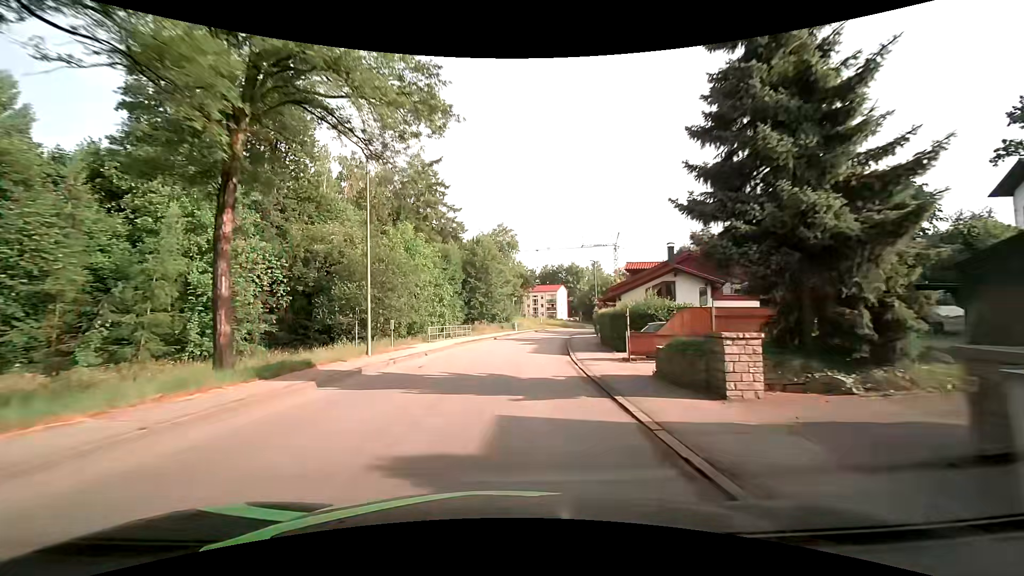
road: unclassified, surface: asphalt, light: Day
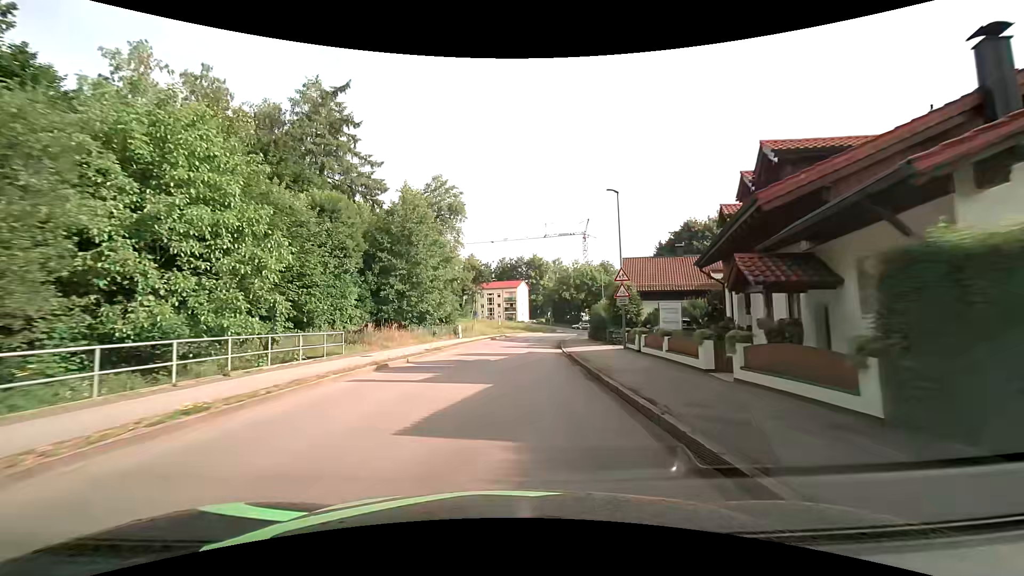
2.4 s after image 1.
(+1.4, +29.2) m; +5°
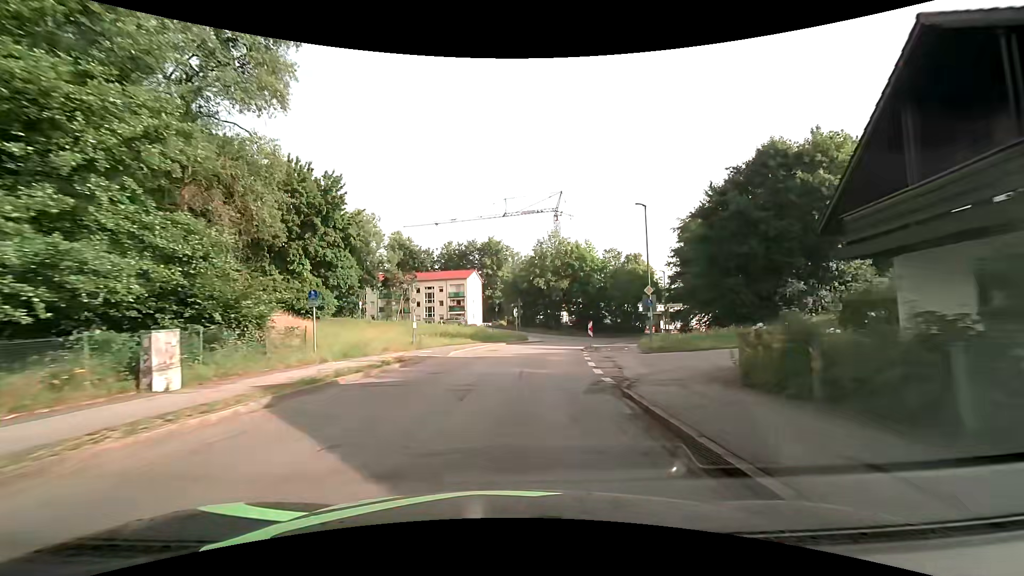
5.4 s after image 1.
(+1.6, +36.8) m; +5°
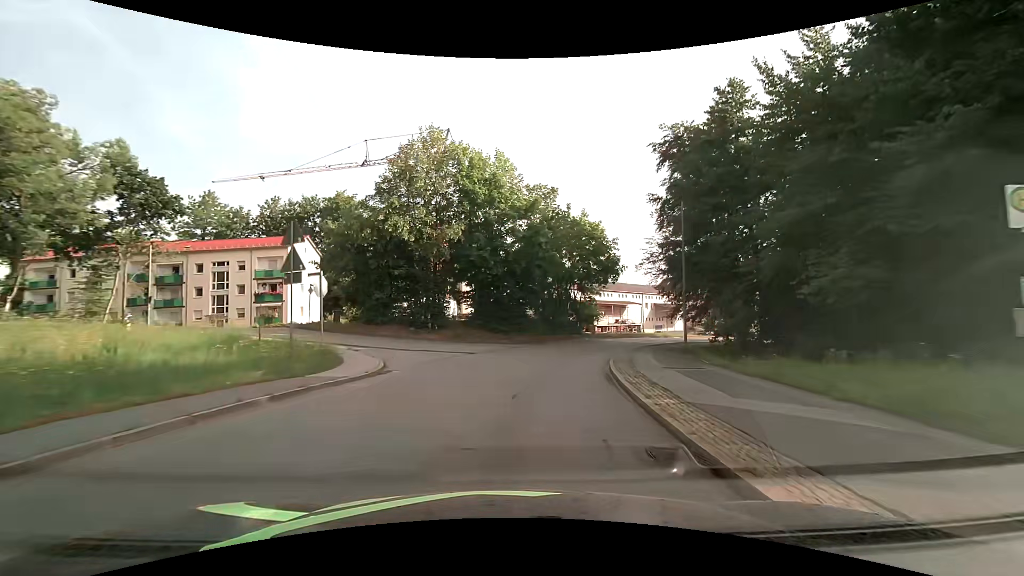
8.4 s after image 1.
(+3.3, +35.3) m; +13°
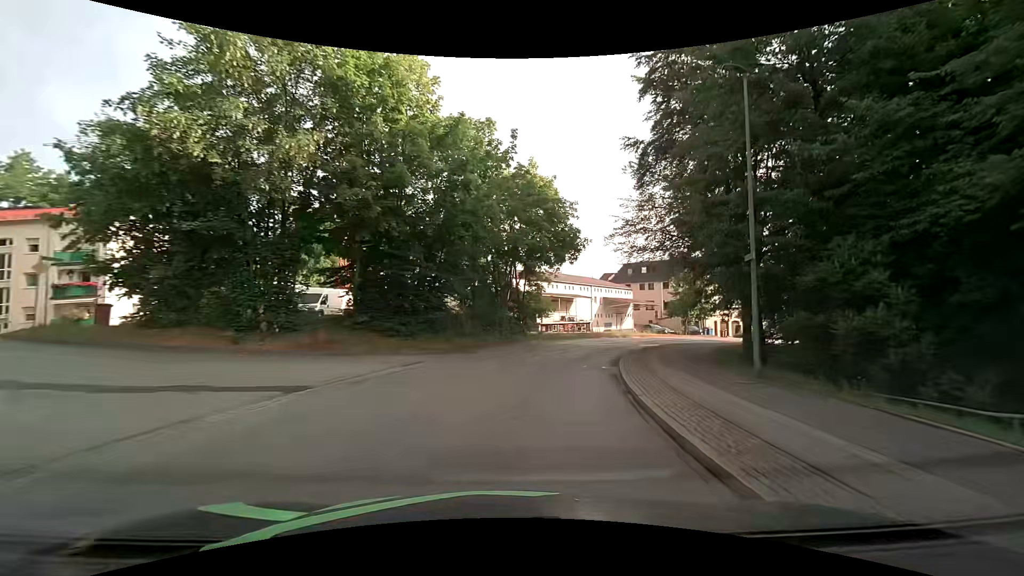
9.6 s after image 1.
(+0.9, +13.8) m; +8°
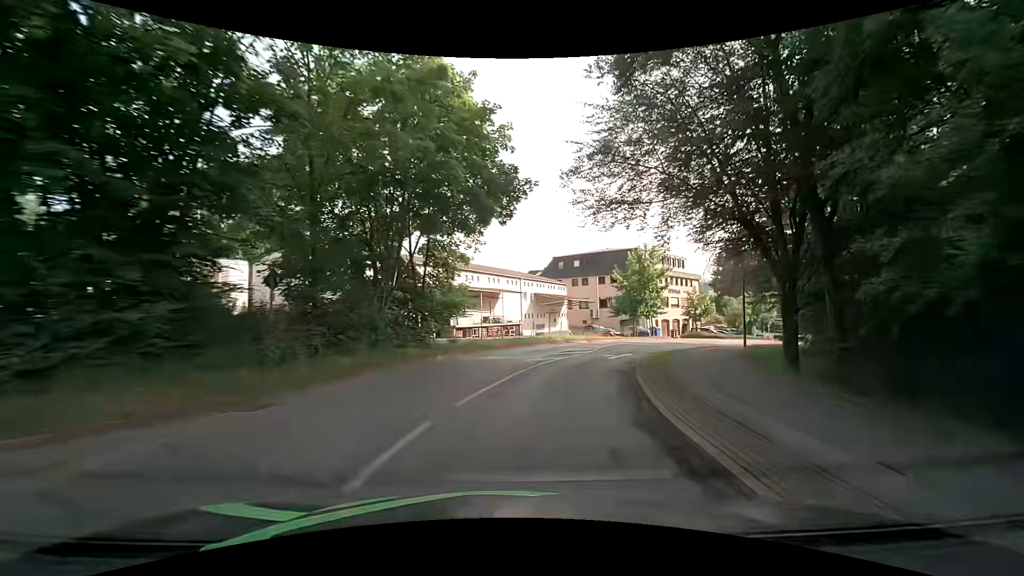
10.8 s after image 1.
(+1.1, +13.6) m; +9°
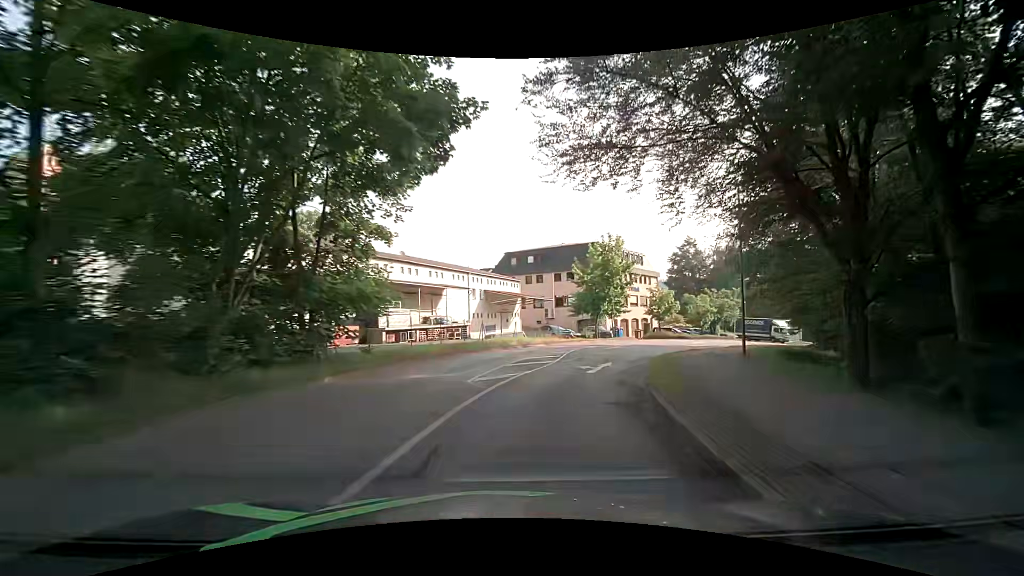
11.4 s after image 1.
(+0.3, +6.7) m; +6°
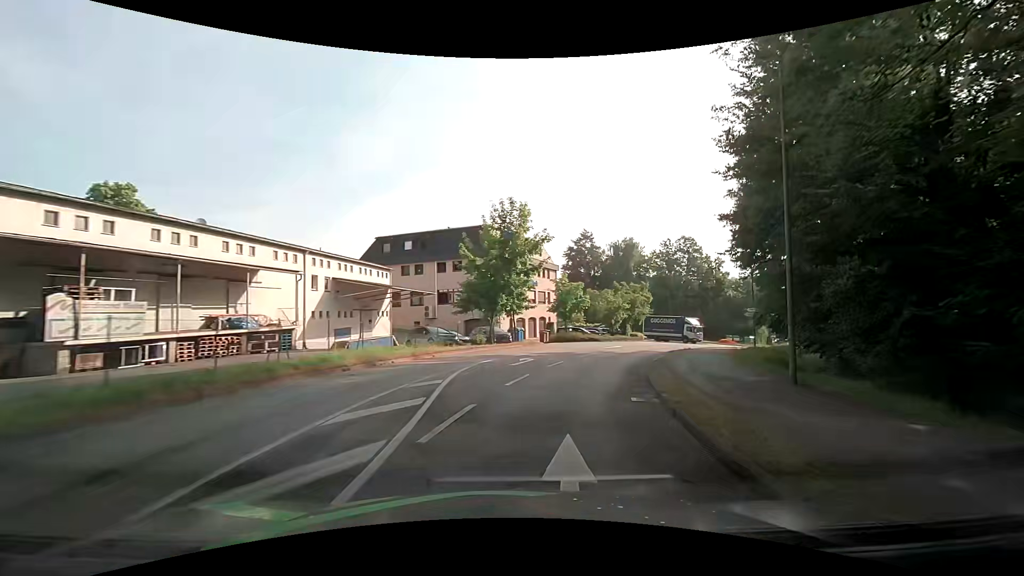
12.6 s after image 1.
(+1.3, +13.2) m; +11°
(+1, +10) (+3, +20) (+7, +29) (+12, +38) (+18, +46) (+25, +53) (+32, +59) (+40, +66) (+48, +73) (+54, +80) m
